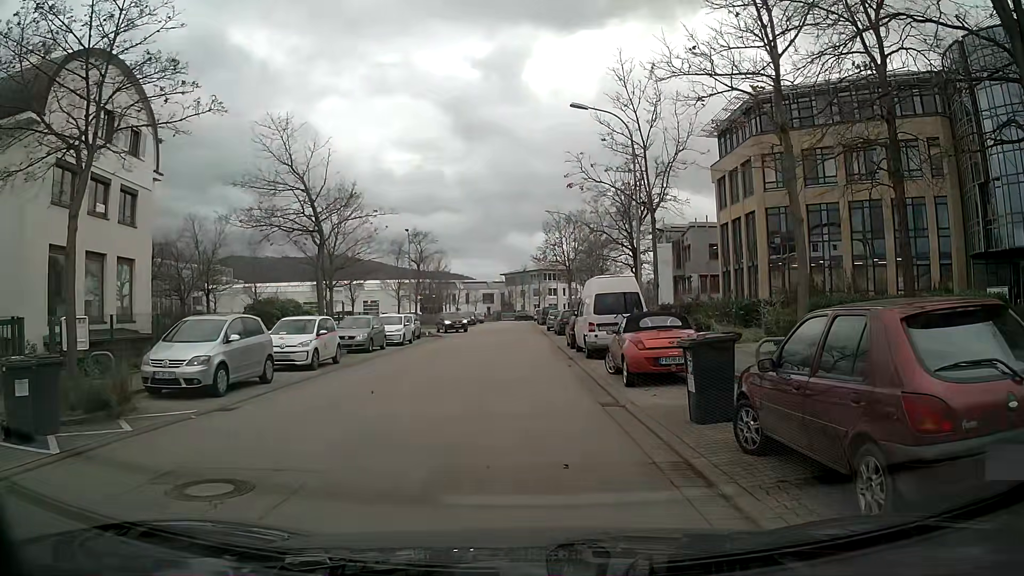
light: Day
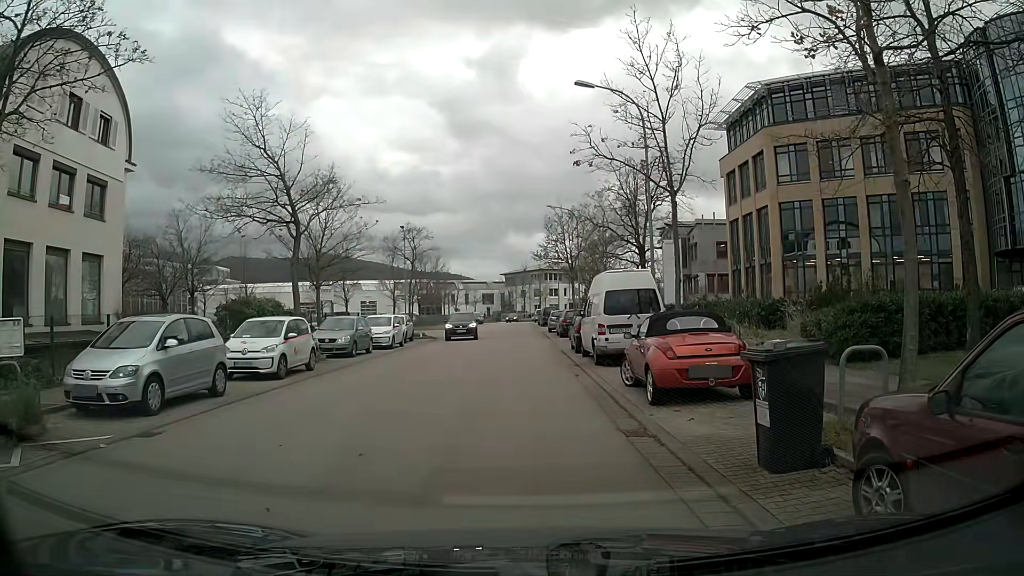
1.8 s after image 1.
(0.0, +2.5) m; -1°
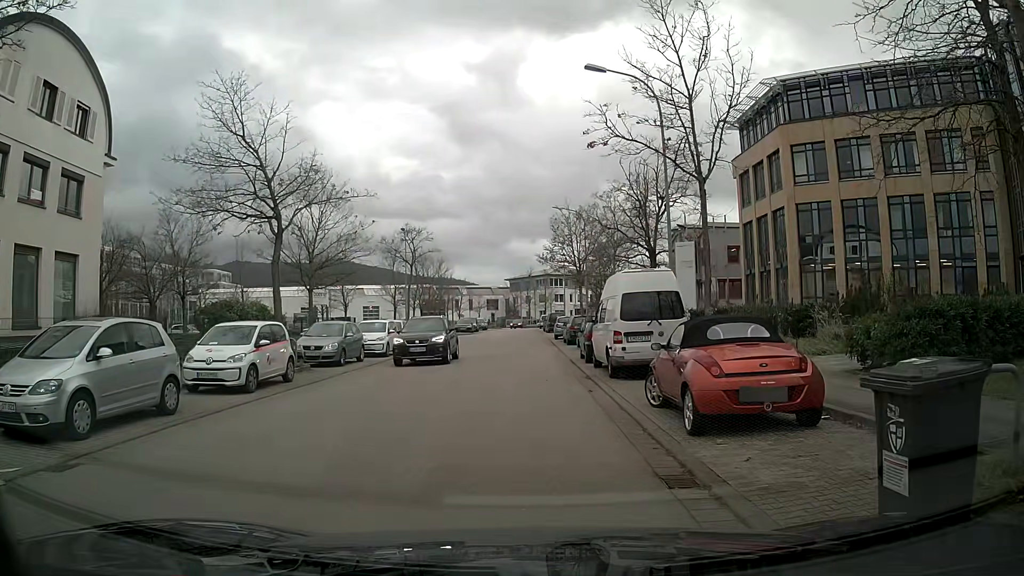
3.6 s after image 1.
(0.0, +2.3) m; +1°
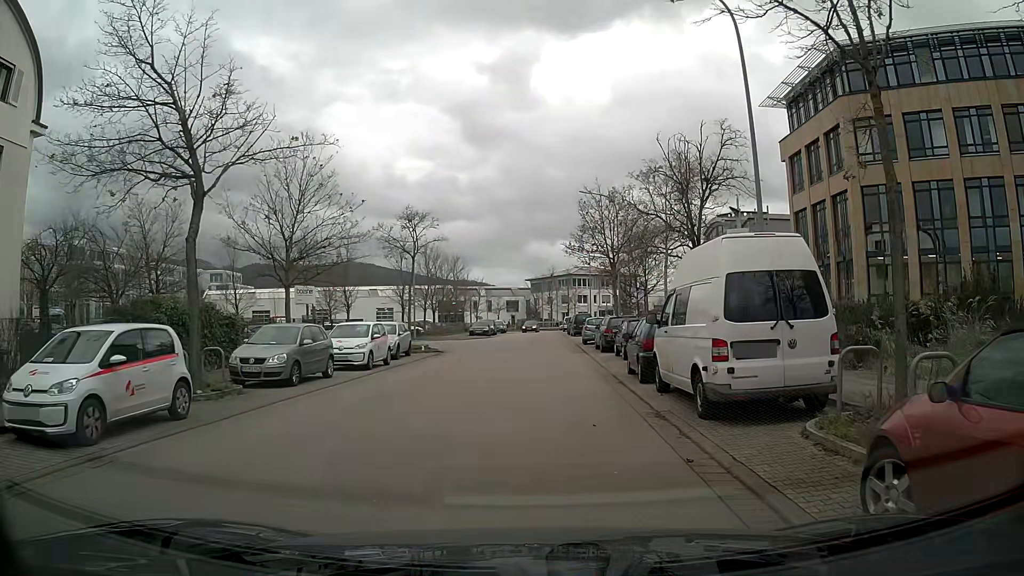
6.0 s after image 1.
(-0.3, +6.7) m; -3°
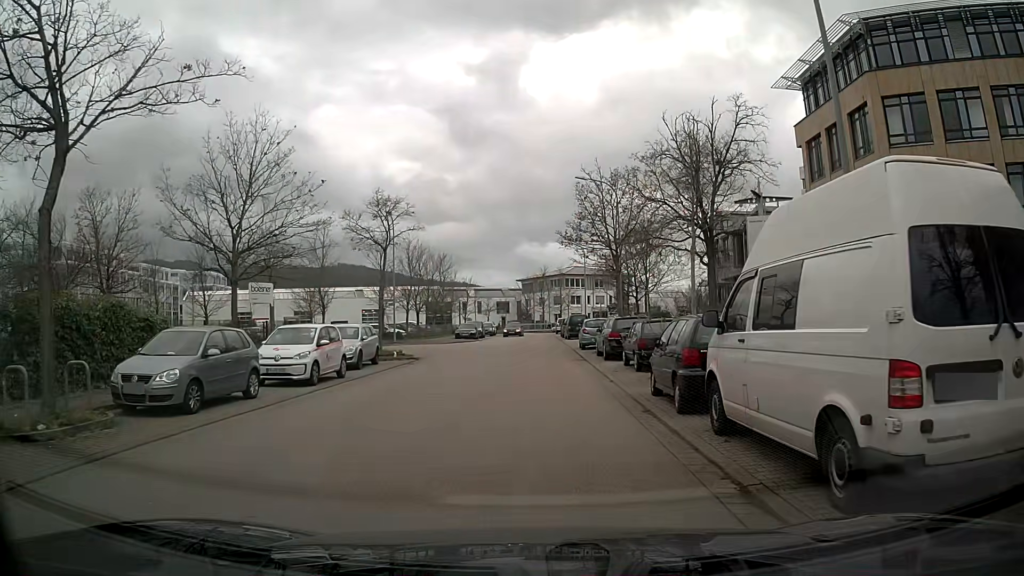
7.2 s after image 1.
(0.0, +4.7) m; +1°
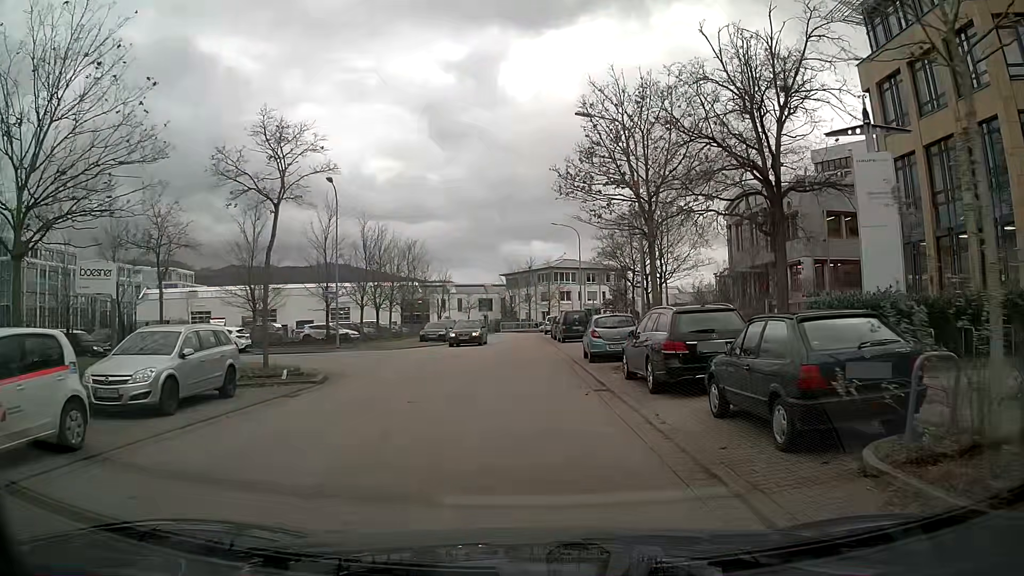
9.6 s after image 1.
(+0.6, +11.6) m; +2°
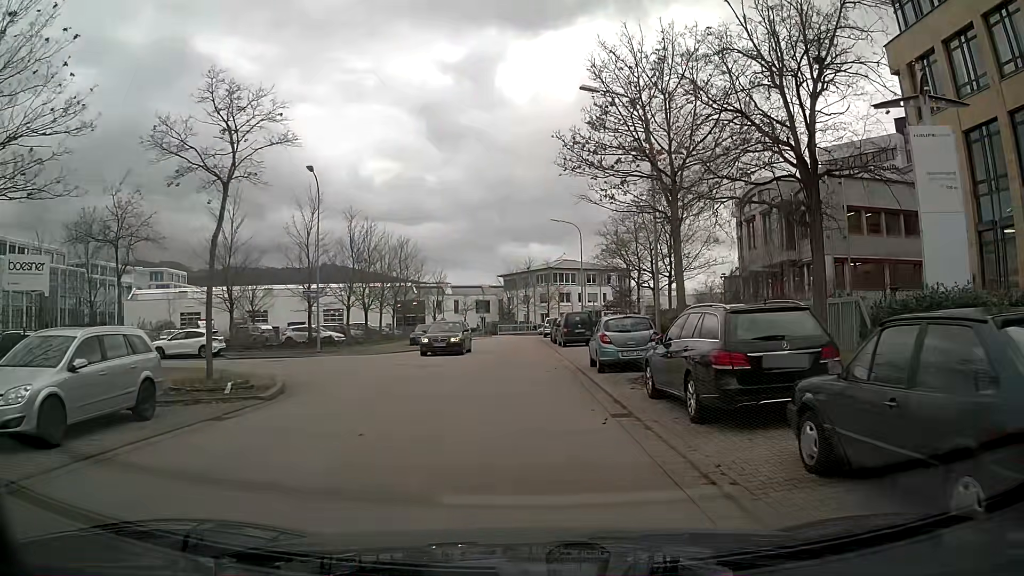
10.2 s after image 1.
(0.0, +3.3) m; 0°
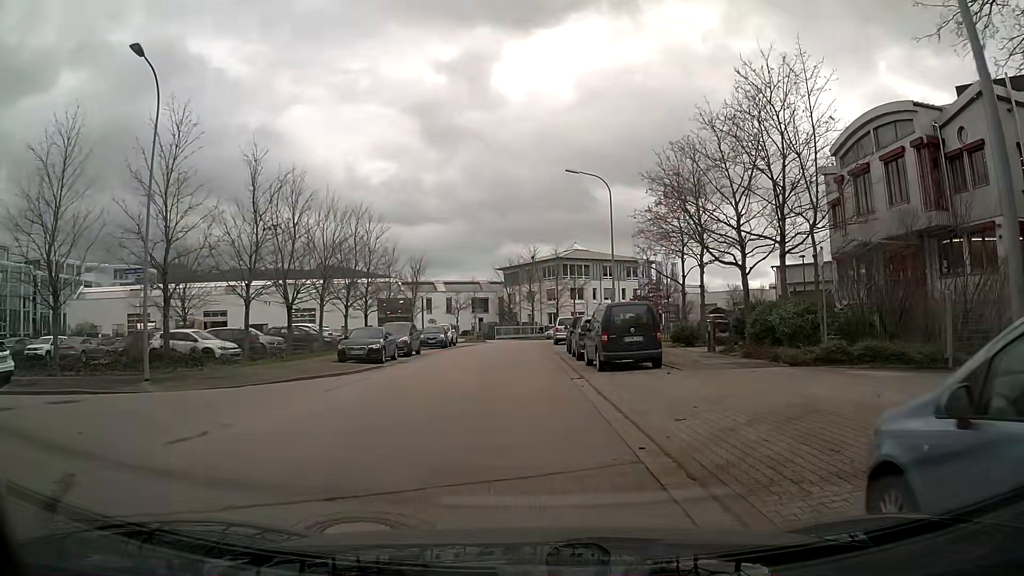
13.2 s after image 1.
(0.0, +17.1) m; 0°
